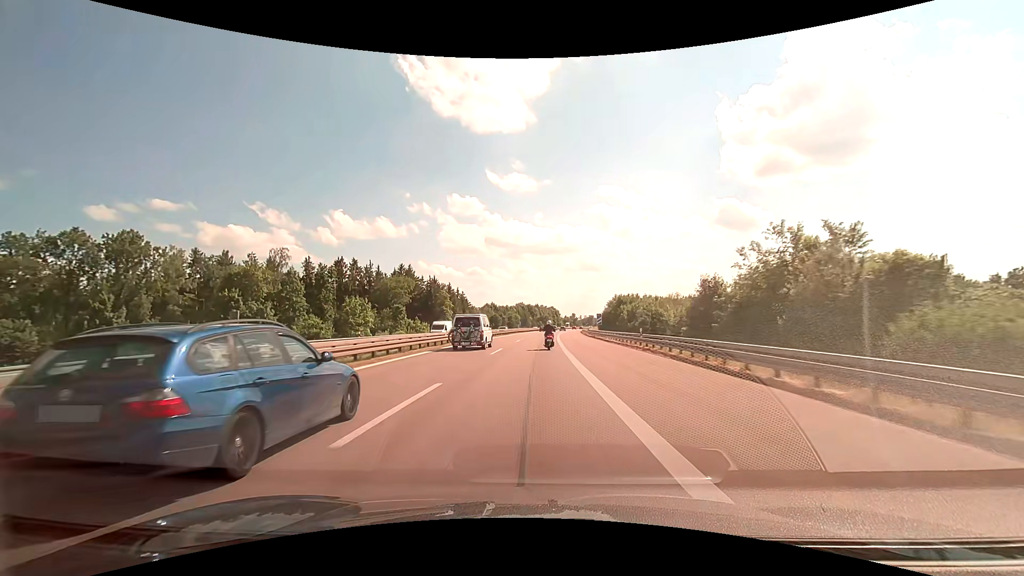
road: motorway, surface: asphalt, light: Day
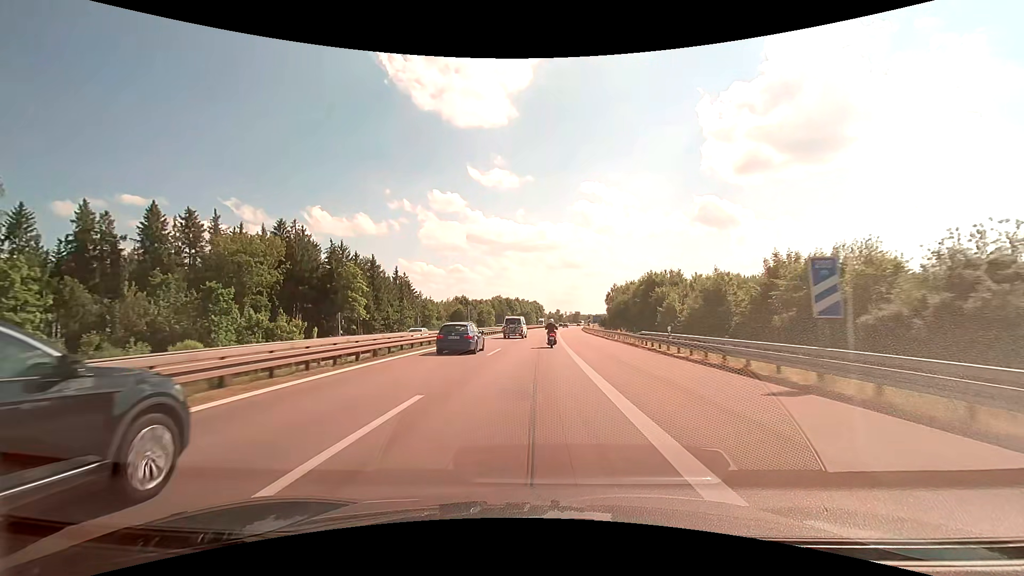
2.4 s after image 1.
(+0.8, +56.1) m; +2°
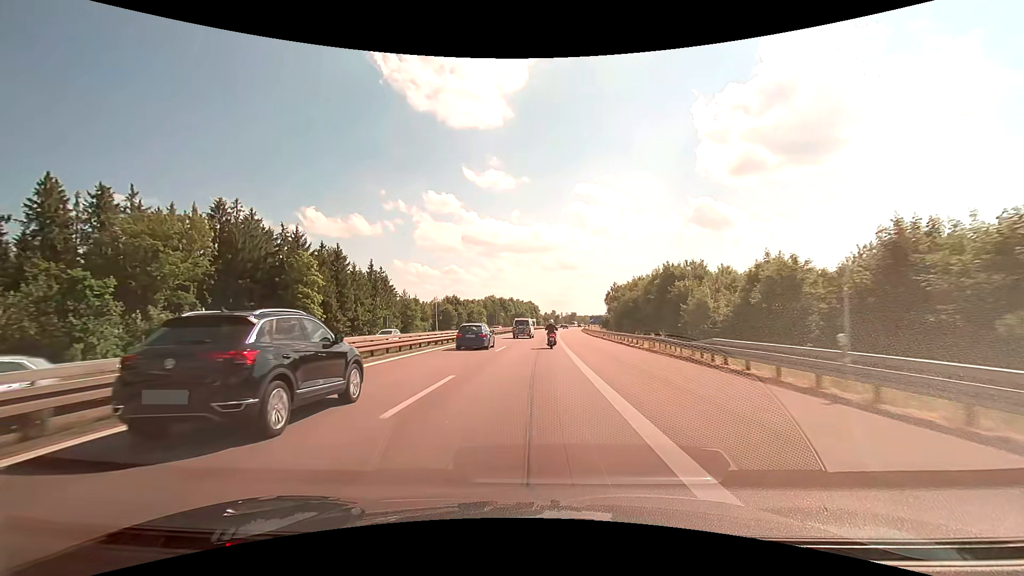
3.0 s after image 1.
(+0.1, +14.1) m; +1°
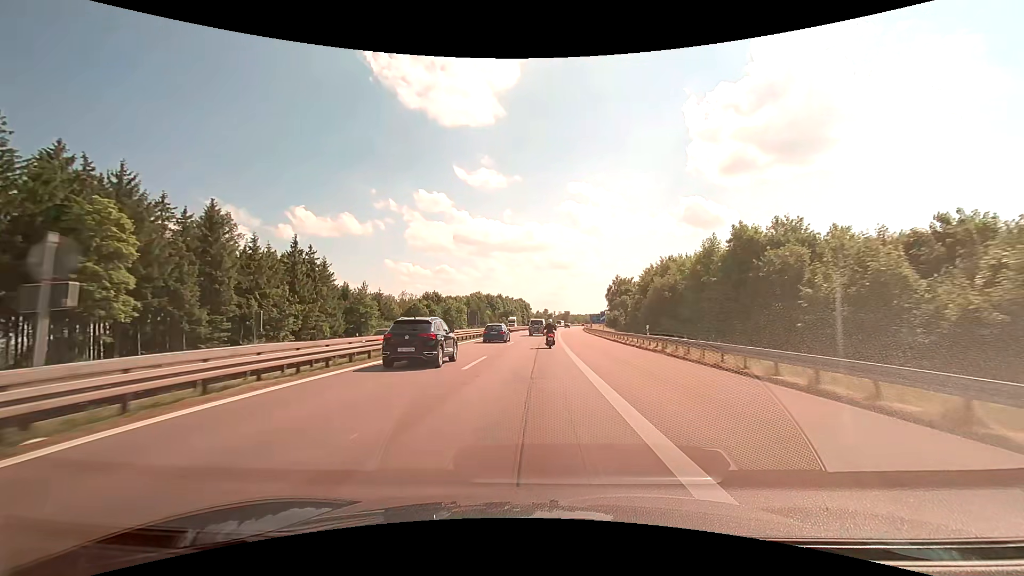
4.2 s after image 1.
(+0.2, +28.3) m; +1°
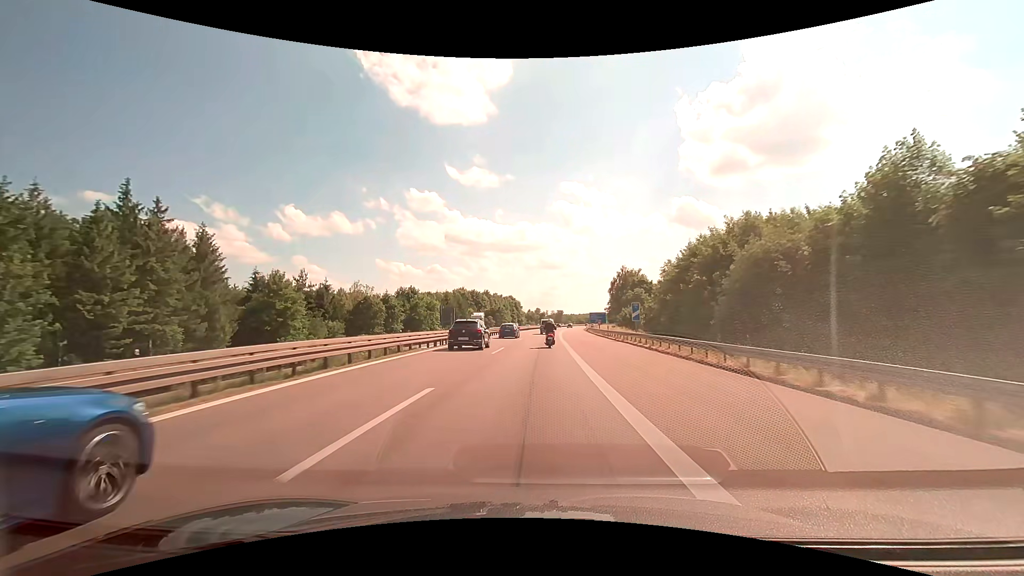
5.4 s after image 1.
(+0.2, +28.3) m; +1°
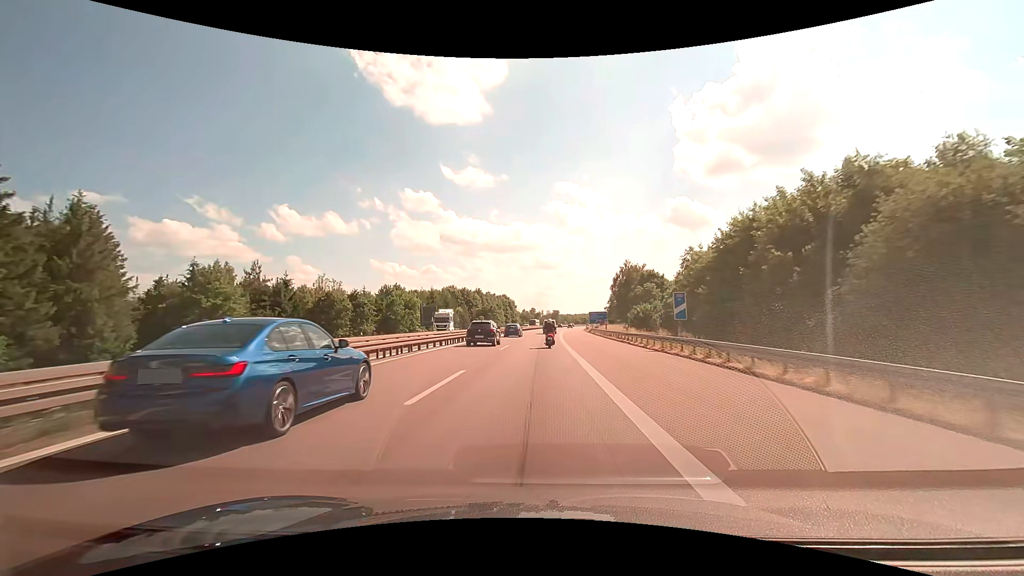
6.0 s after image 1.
(0.0, +14.2) m; 0°
